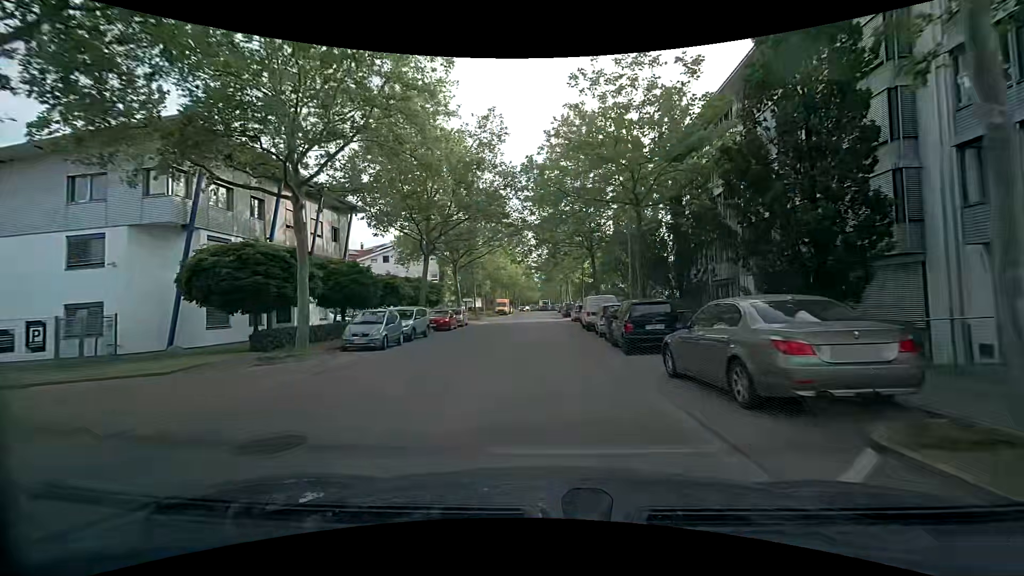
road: tertiary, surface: asphalt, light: Day
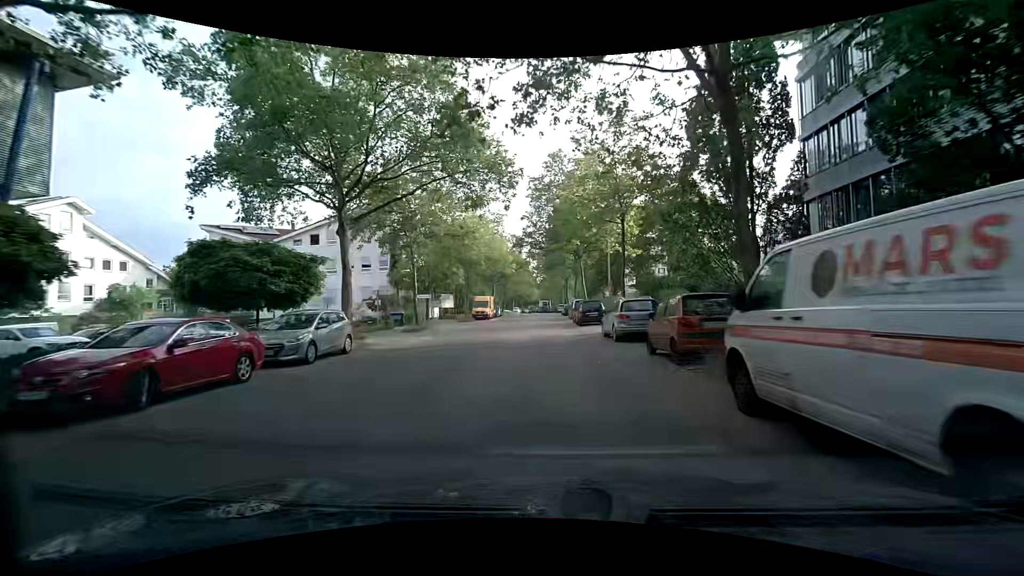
(-0.2, +25.7) m; -1°
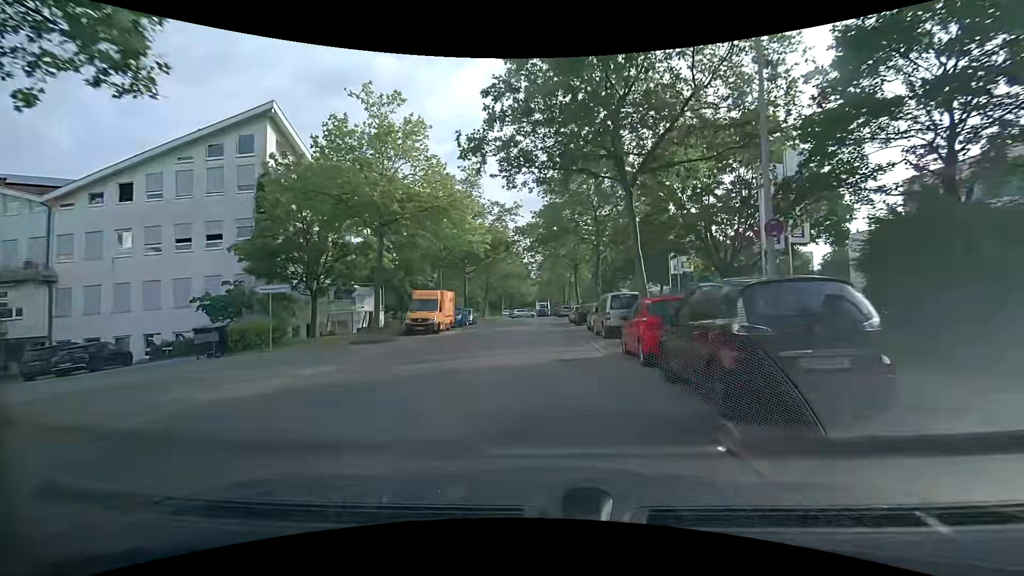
(+0.2, +25.8) m; 0°
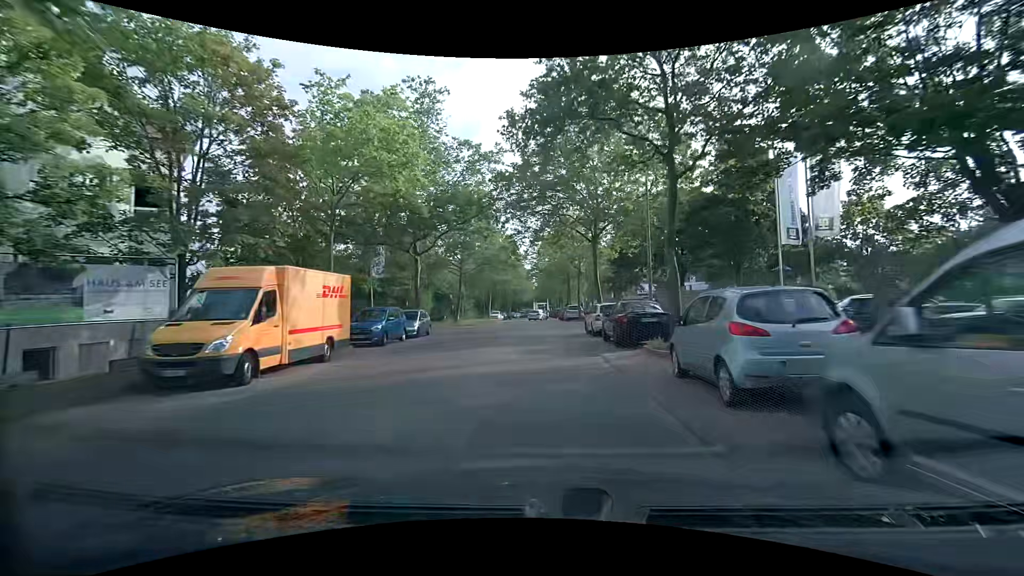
(+0.4, +19.1) m; +2°
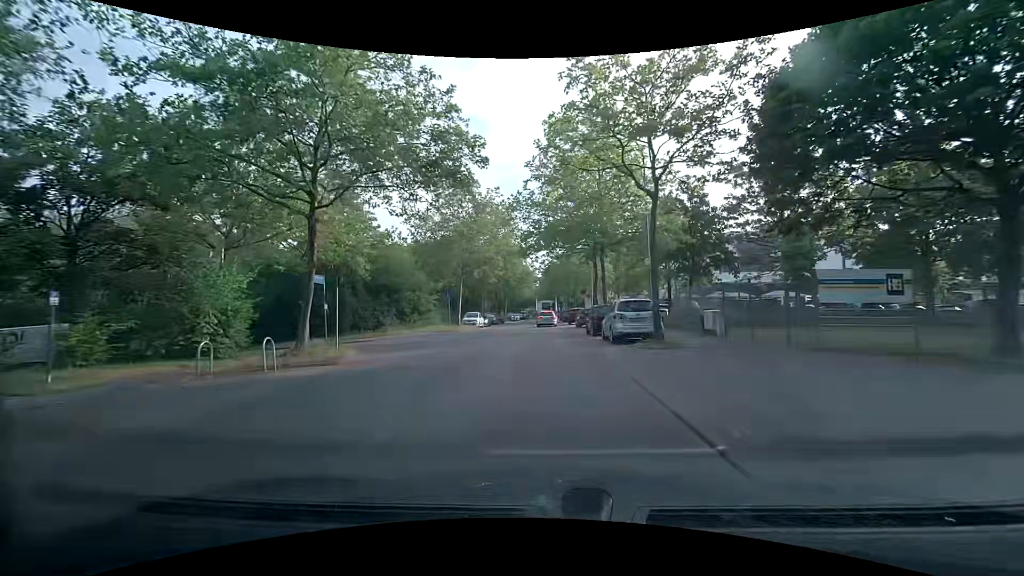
(-0.7, +29.4) m; -2°
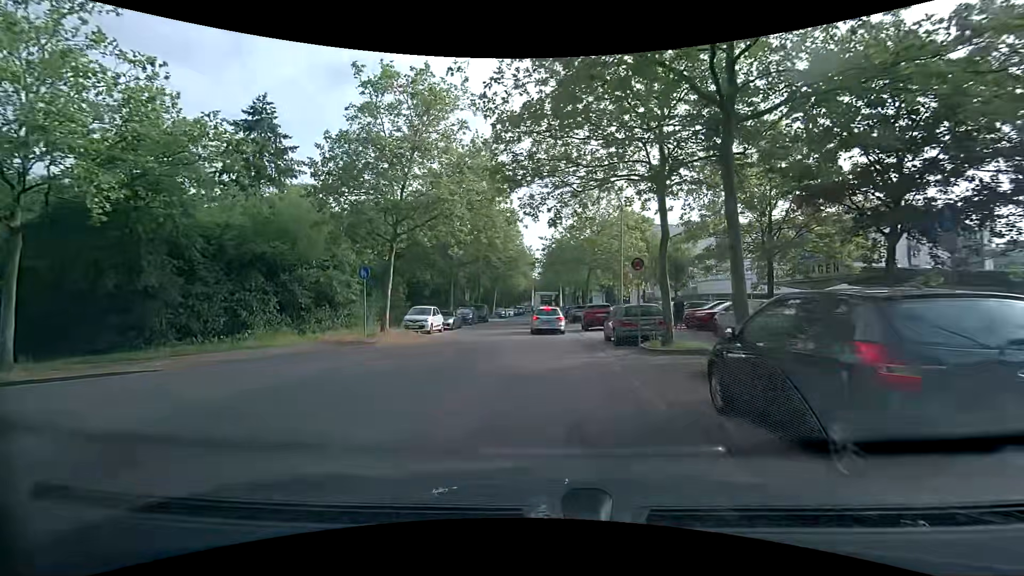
(+0.2, +19.3) m; 0°
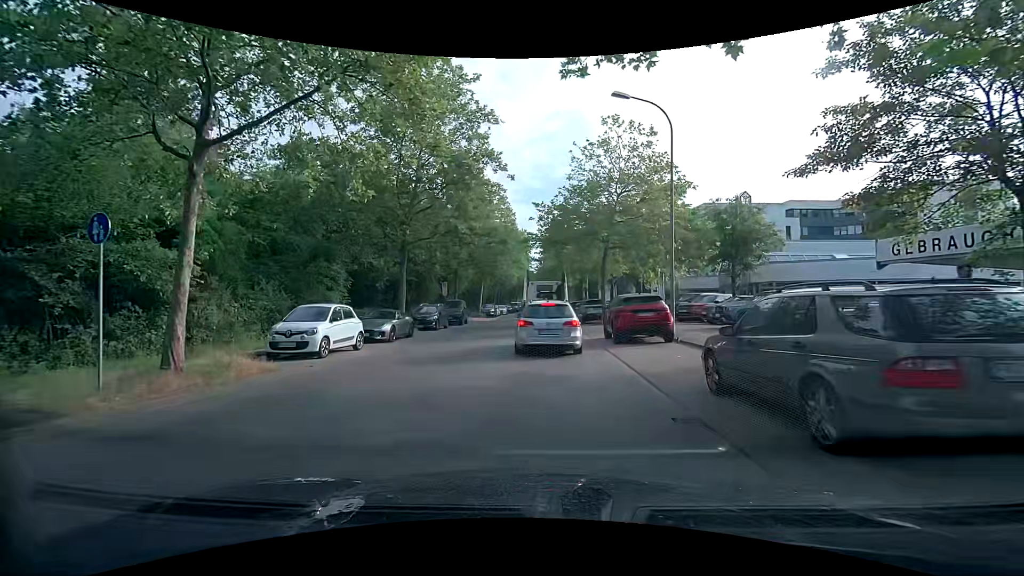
(+0.2, +12.8) m; 0°
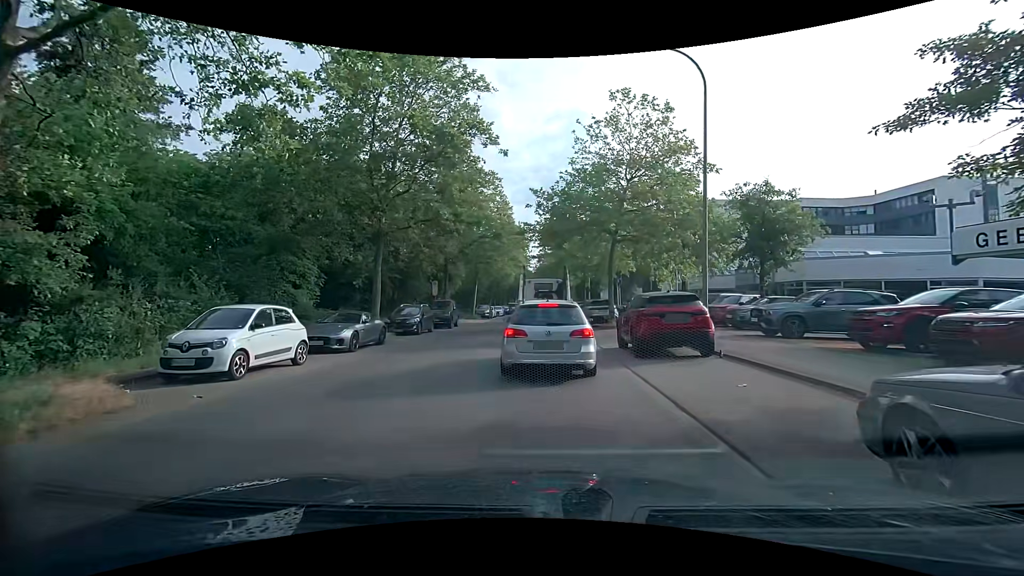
(+0.1, +3.8) m; +1°
